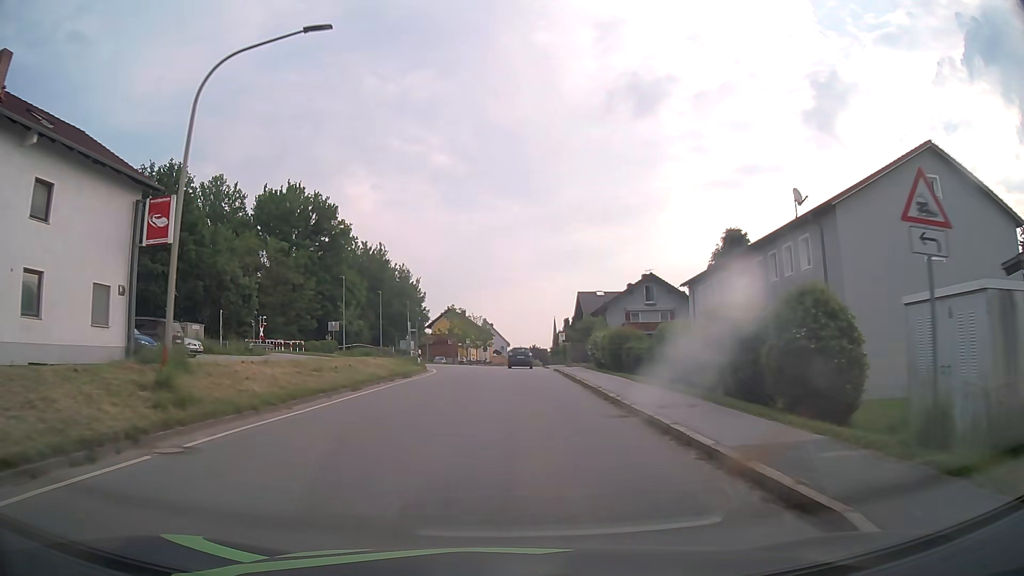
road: tertiary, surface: asphalt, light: Day
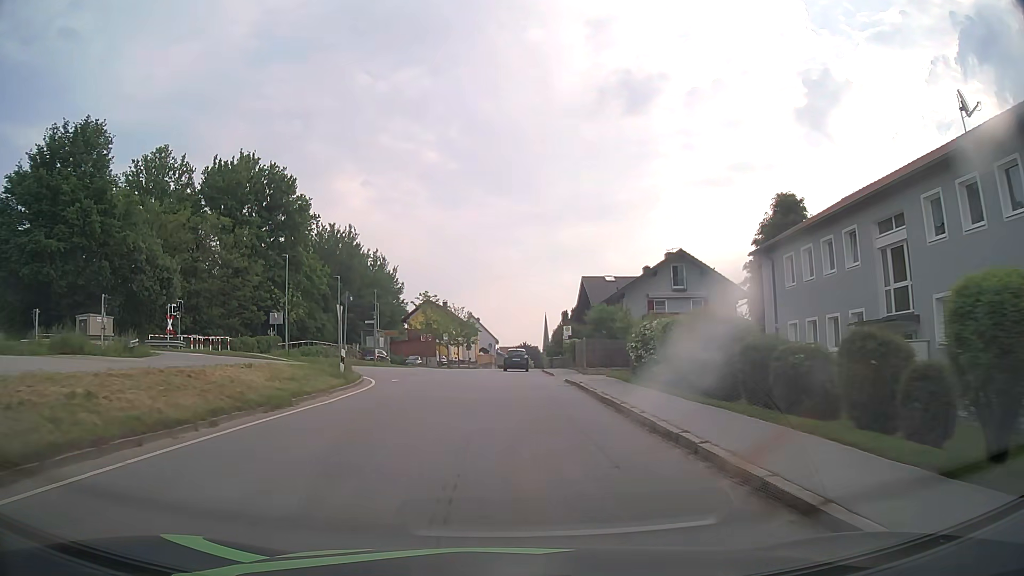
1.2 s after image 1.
(+0.2, +15.6) m; +1°
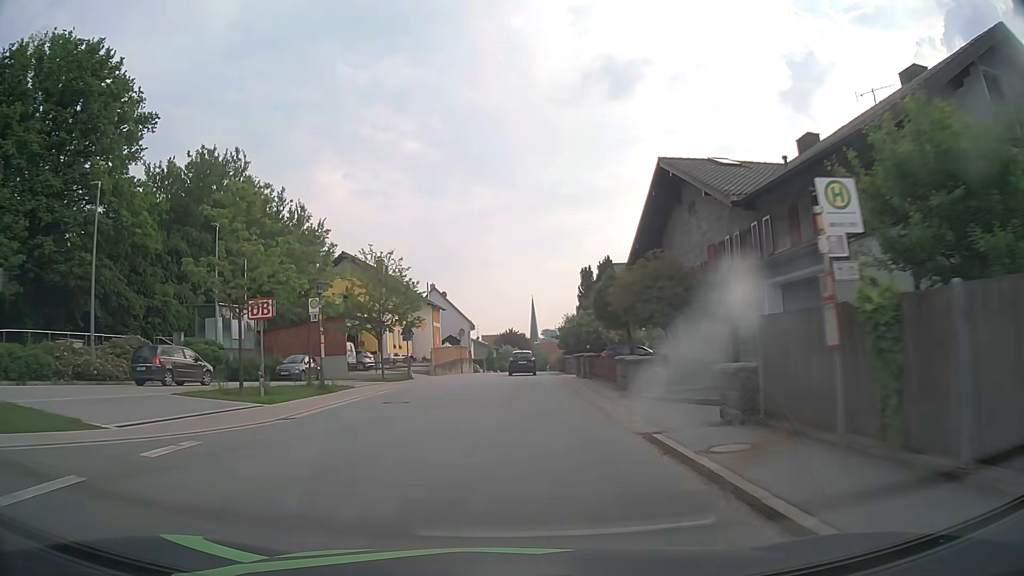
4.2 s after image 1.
(+0.4, +39.5) m; +2°
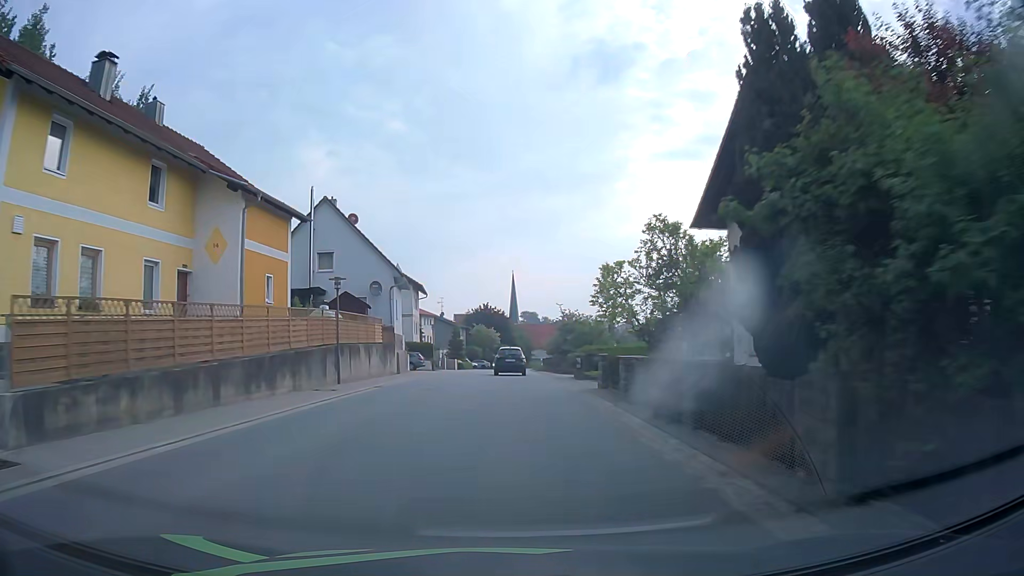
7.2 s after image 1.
(+0.8, +40.2) m; +2°
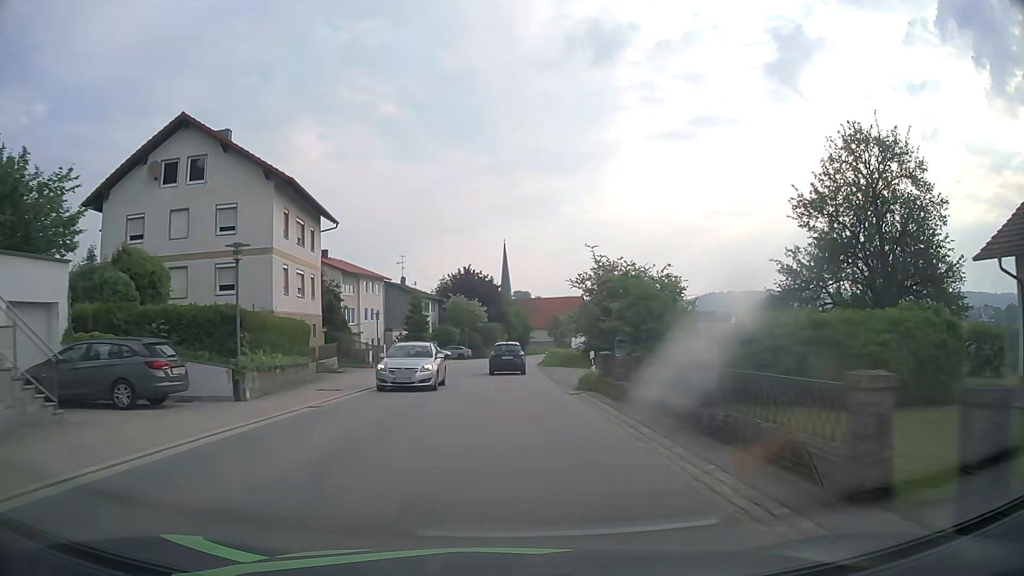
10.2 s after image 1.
(+0.1, +40.0) m; +1°
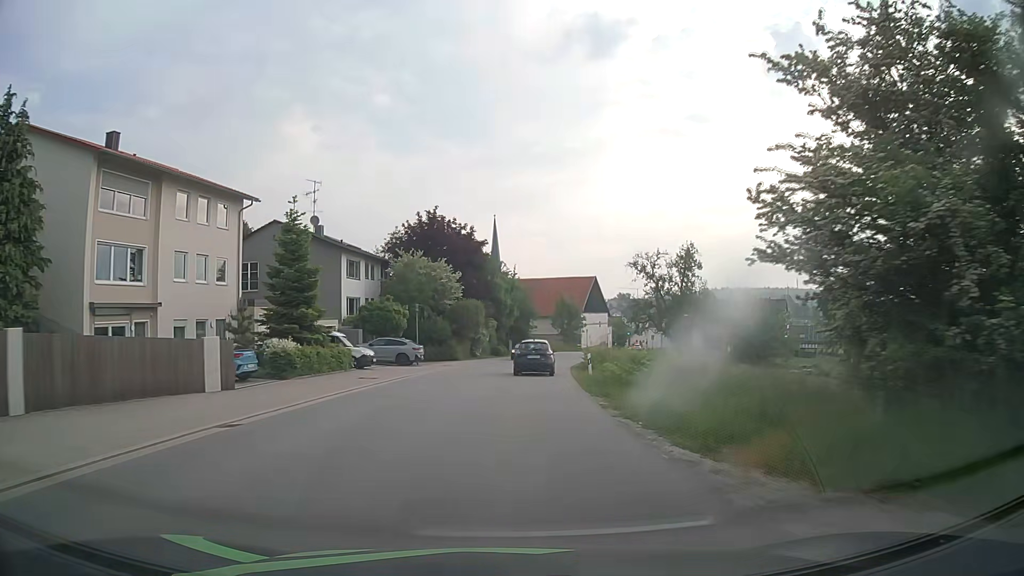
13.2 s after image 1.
(0.0, +39.2) m; +1°
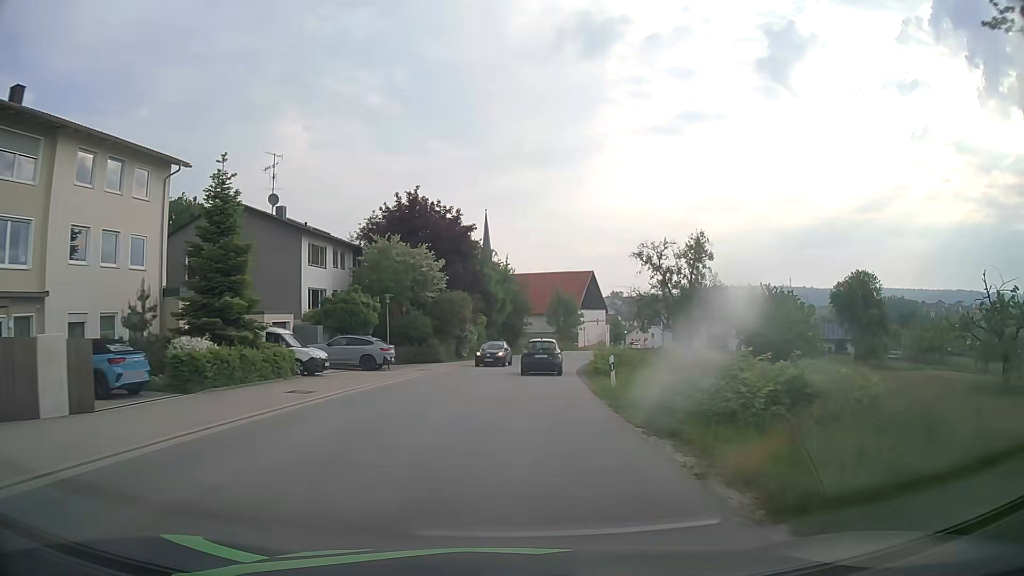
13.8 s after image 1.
(+0.1, +7.8) m; +1°
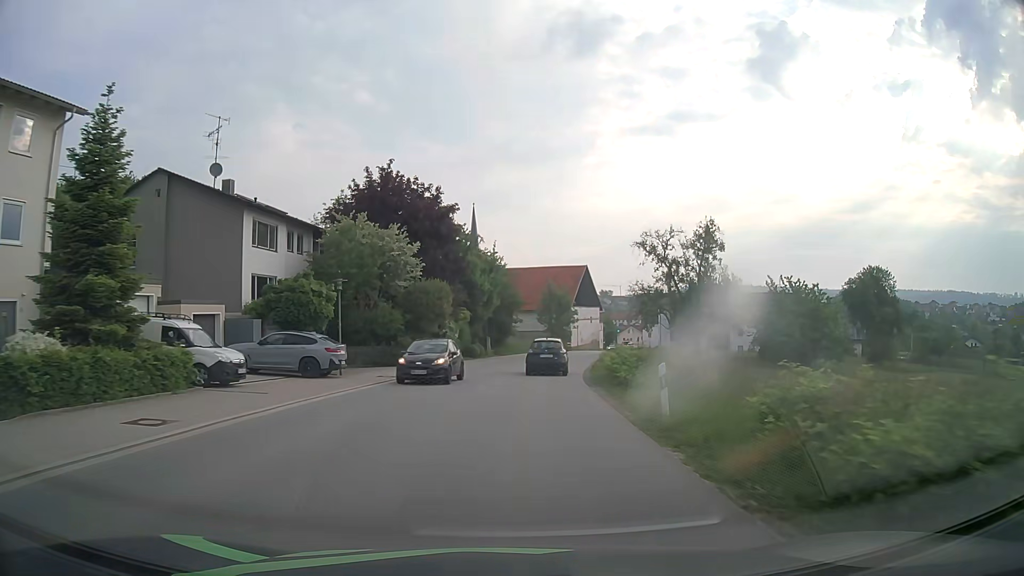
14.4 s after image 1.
(0.0, +7.8) m; +1°
(0, +10) (+1, +20) (+2, +30) (+3, +40) (+5, +50) (+7, +59) (+9, +69) (+12, +79) (+15, +88) (+18, +98) m
